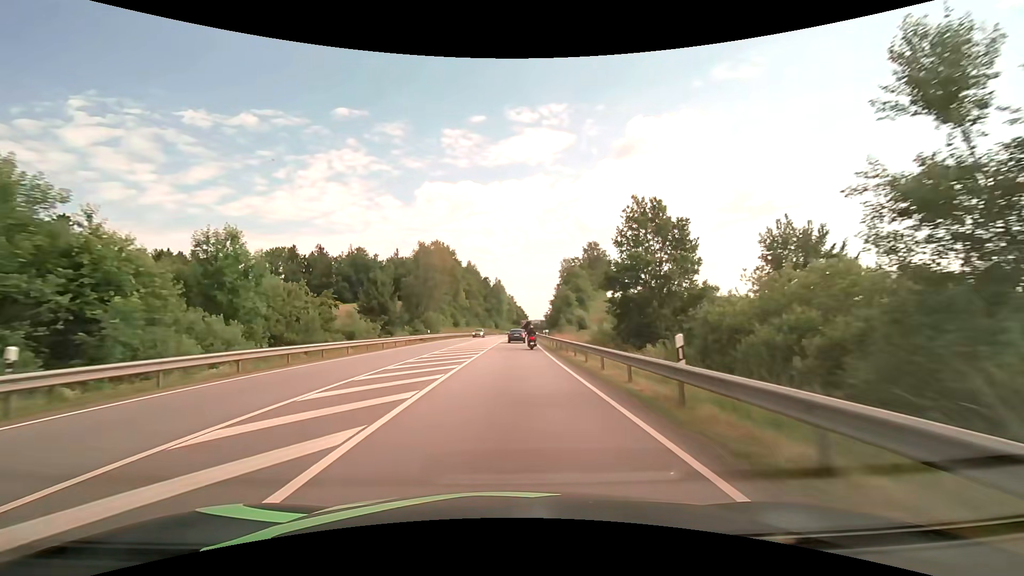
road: primary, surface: asphalt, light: Day
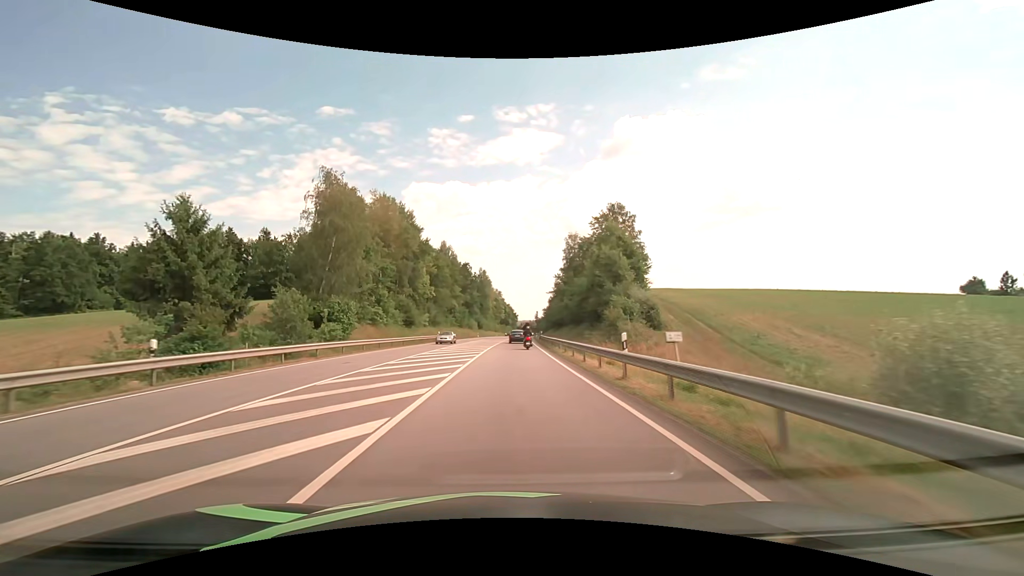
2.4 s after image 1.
(+0.6, +43.2) m; +1°
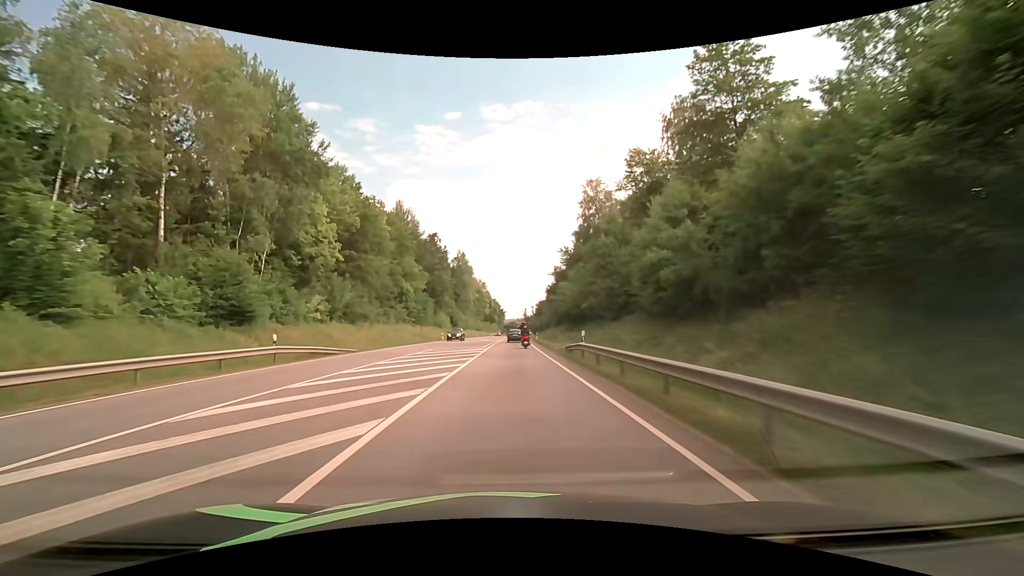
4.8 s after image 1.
(+0.6, +44.1) m; +1°
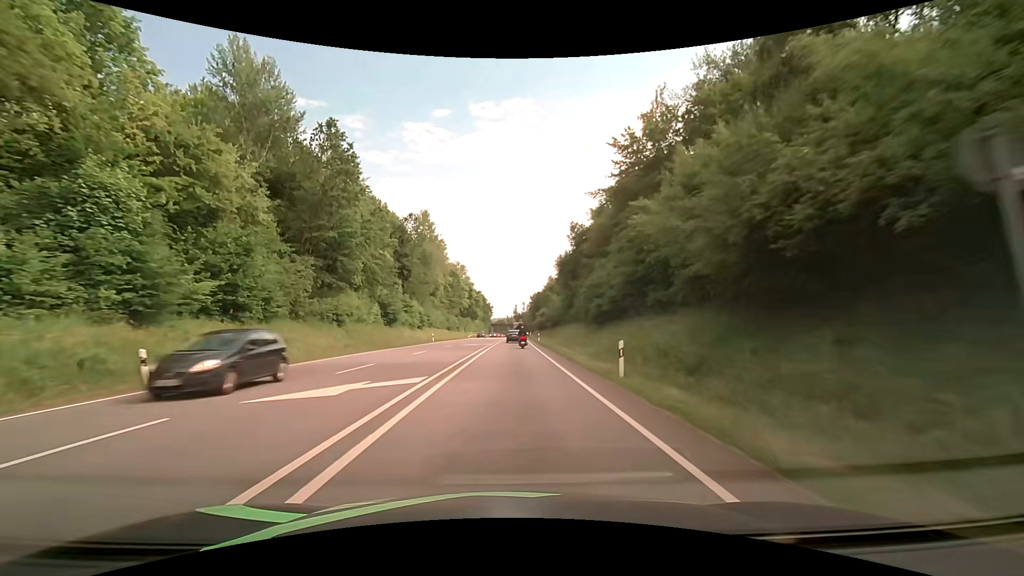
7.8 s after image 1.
(+0.8, +56.7) m; +1°
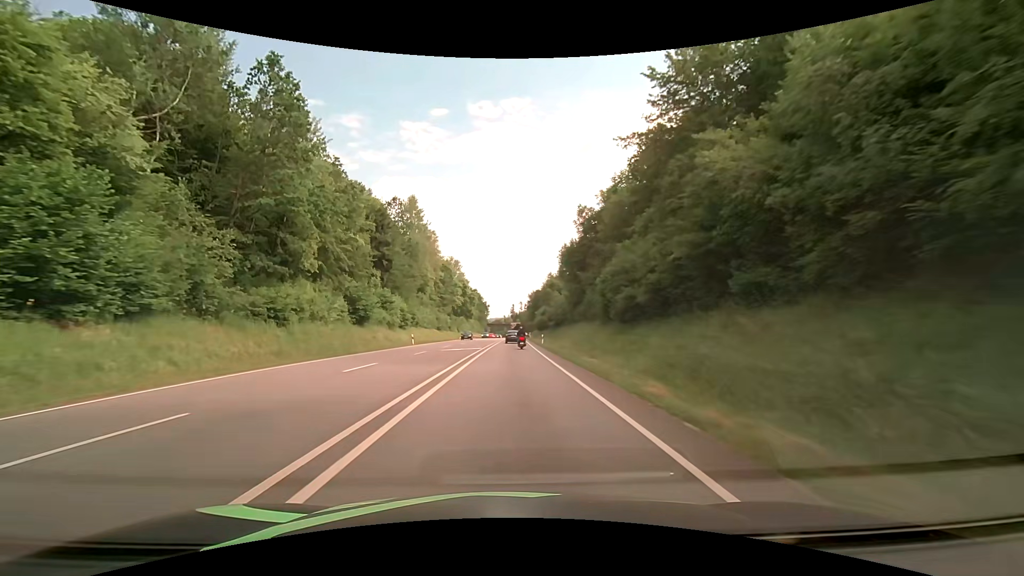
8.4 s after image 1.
(+0.2, +11.5) m; +1°
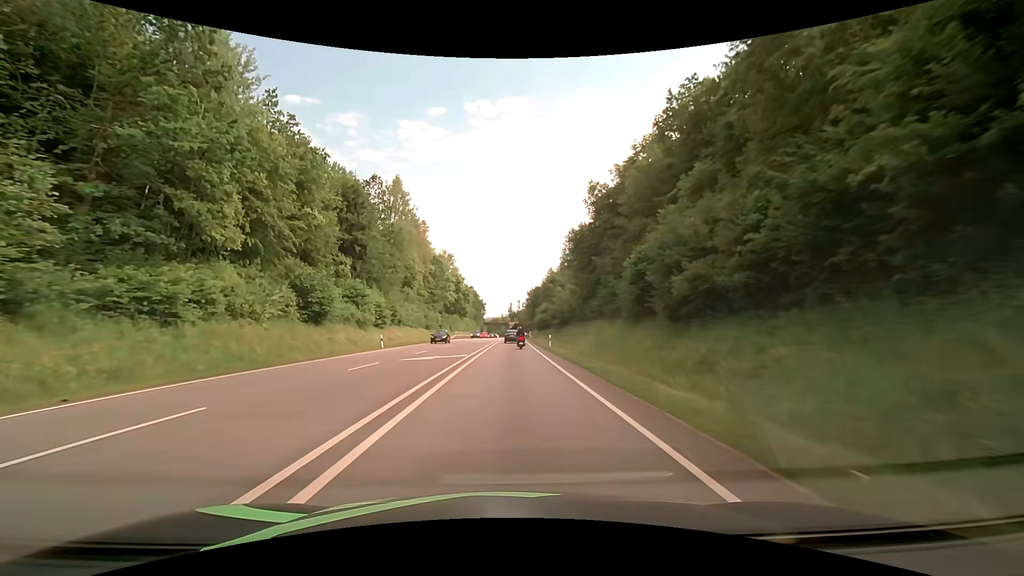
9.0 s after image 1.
(0.0, +11.6) m; 0°
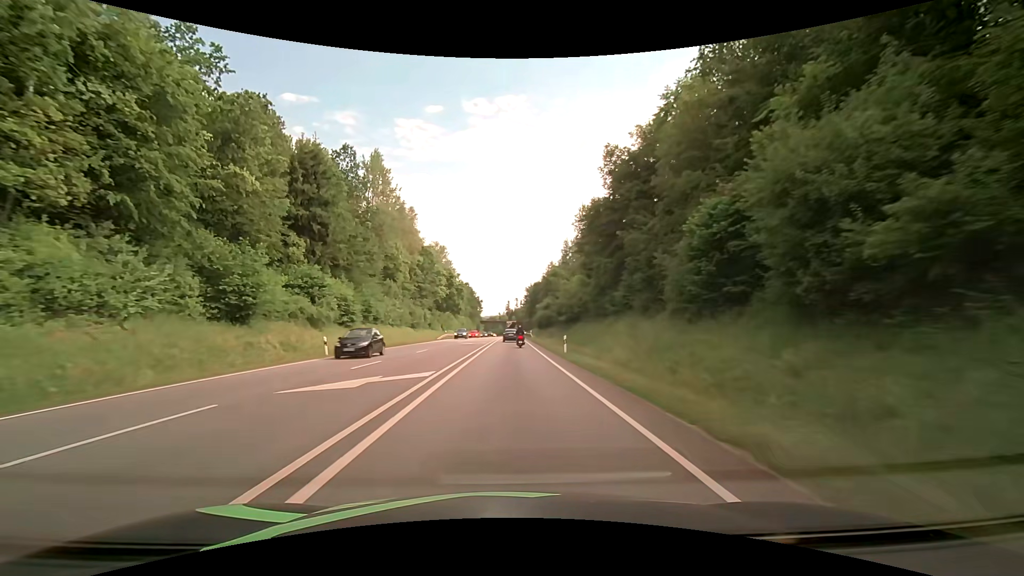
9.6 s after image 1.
(0.0, +11.7) m; 0°
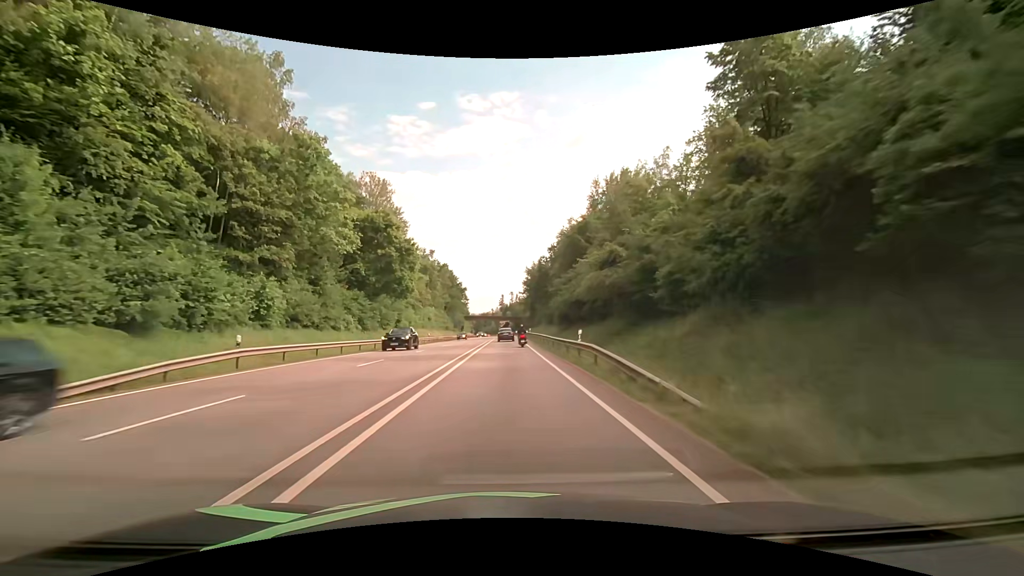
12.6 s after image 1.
(+0.7, +59.1) m; +1°
(0, +10) (0, +20) (0, +30) (0, +40) (0, +50) (0, +60) (0, +70) (0, +80) (0, +90) (0, +100) m
